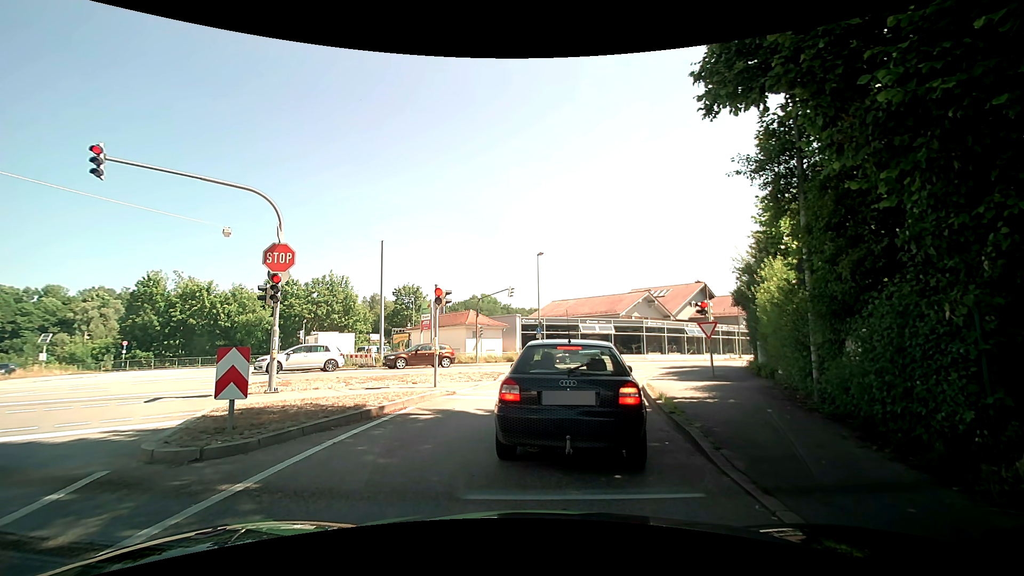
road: tertiary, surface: asphalt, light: Day
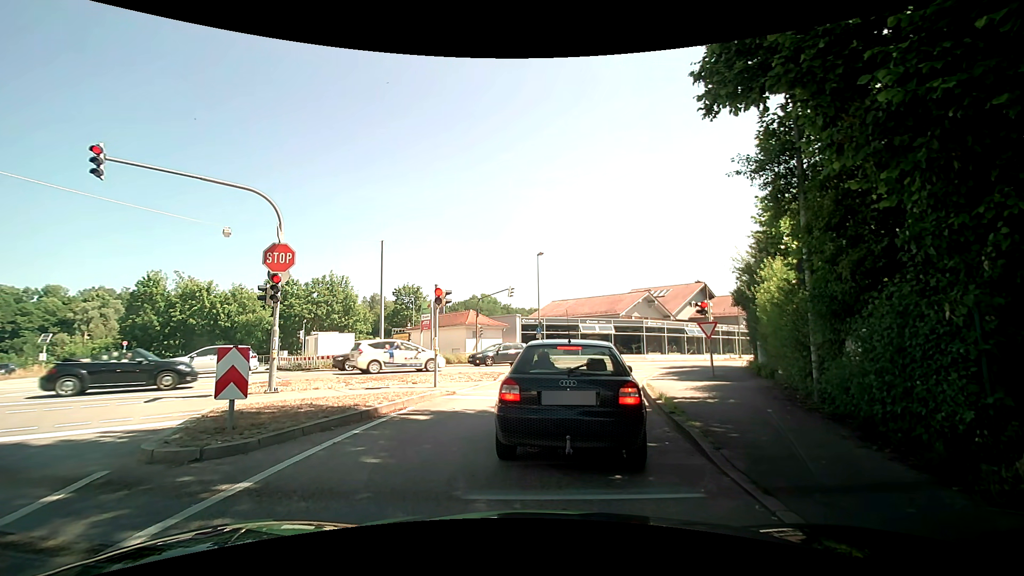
(0.0, 0.0) m; 0°
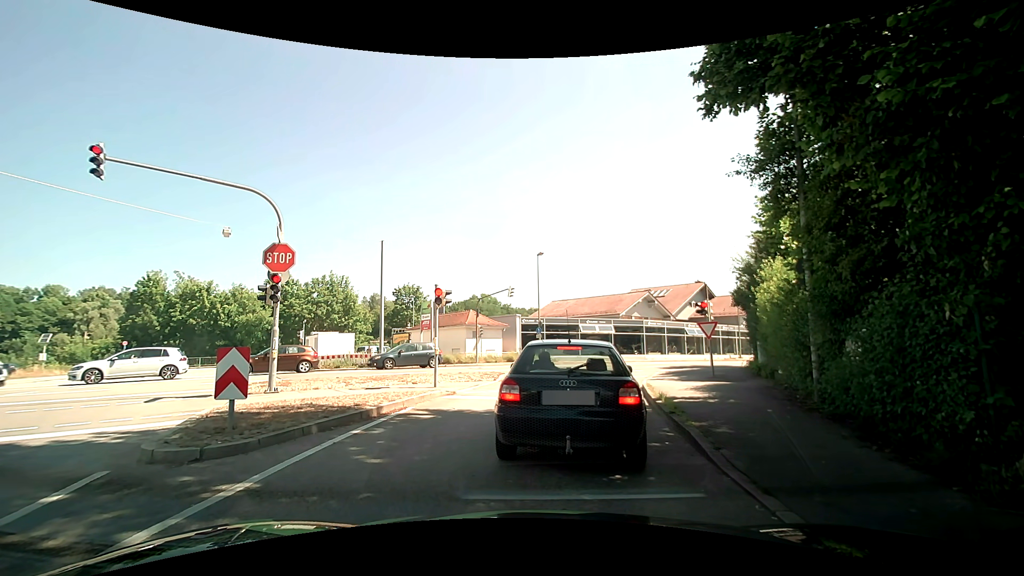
(0.0, 0.0) m; 0°
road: tertiary_link
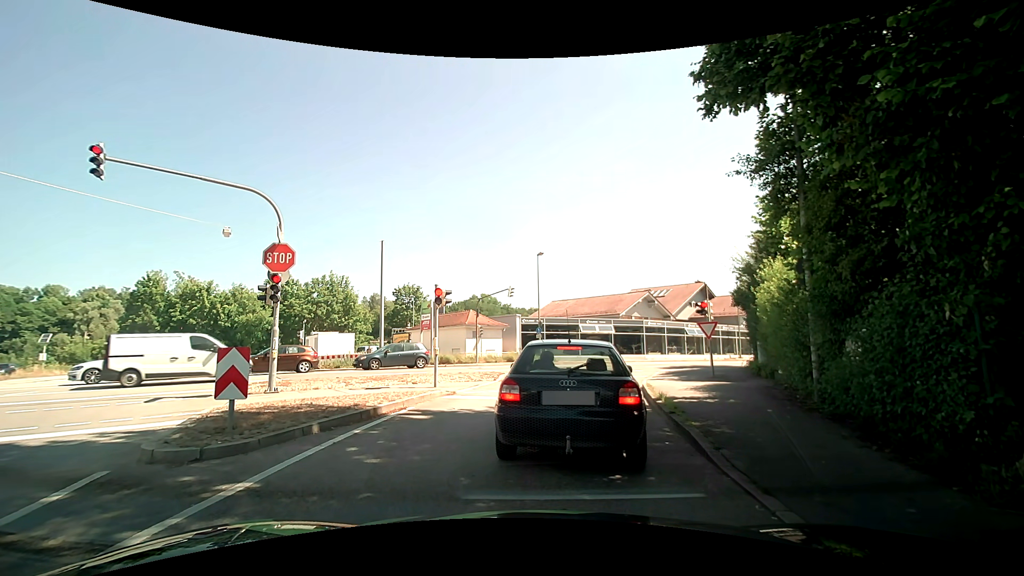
(0.0, 0.0) m; 0°
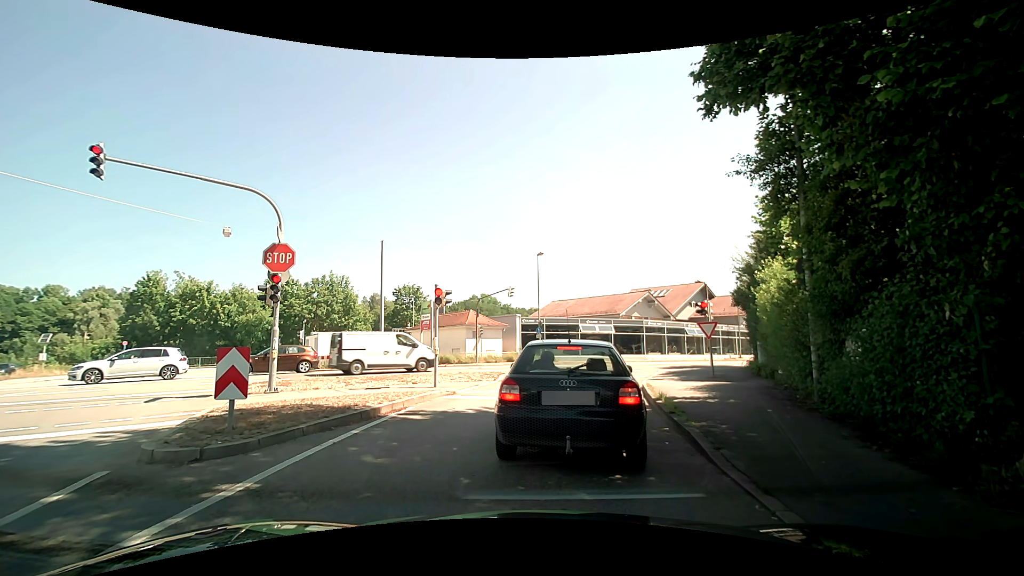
(0.0, 0.0) m; 0°
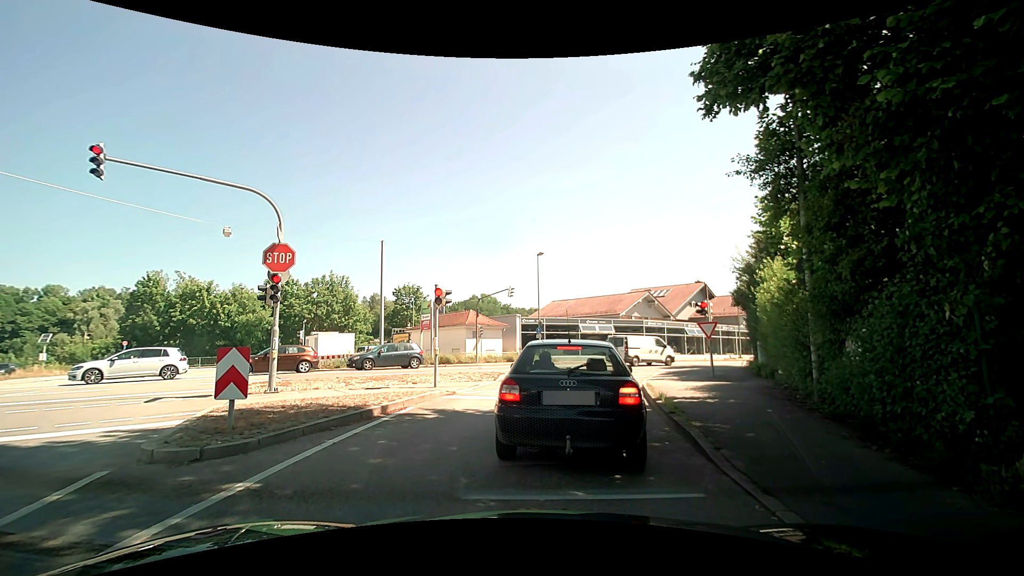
(0.0, 0.0) m; 0°
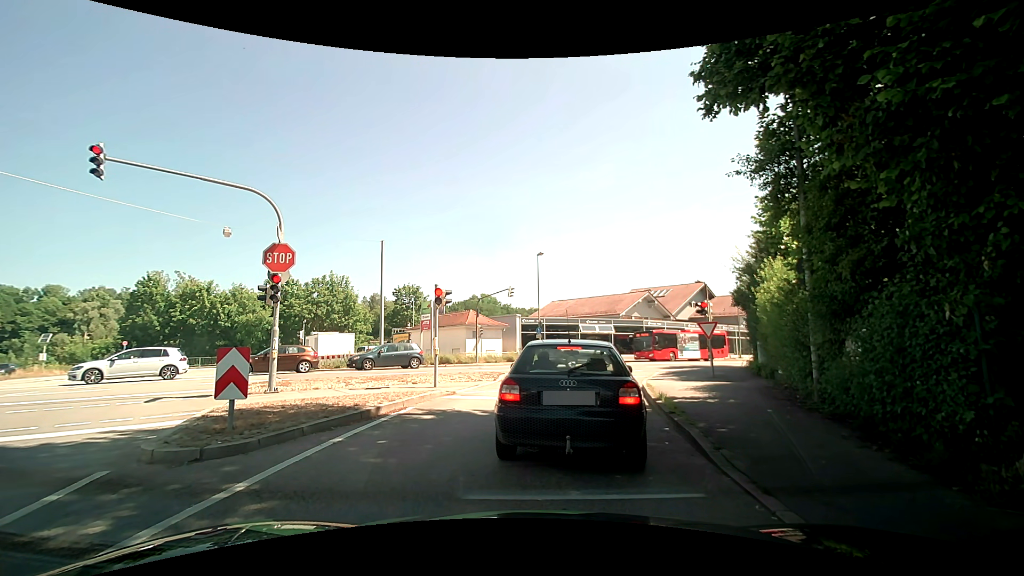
(0.0, 0.0) m; 0°
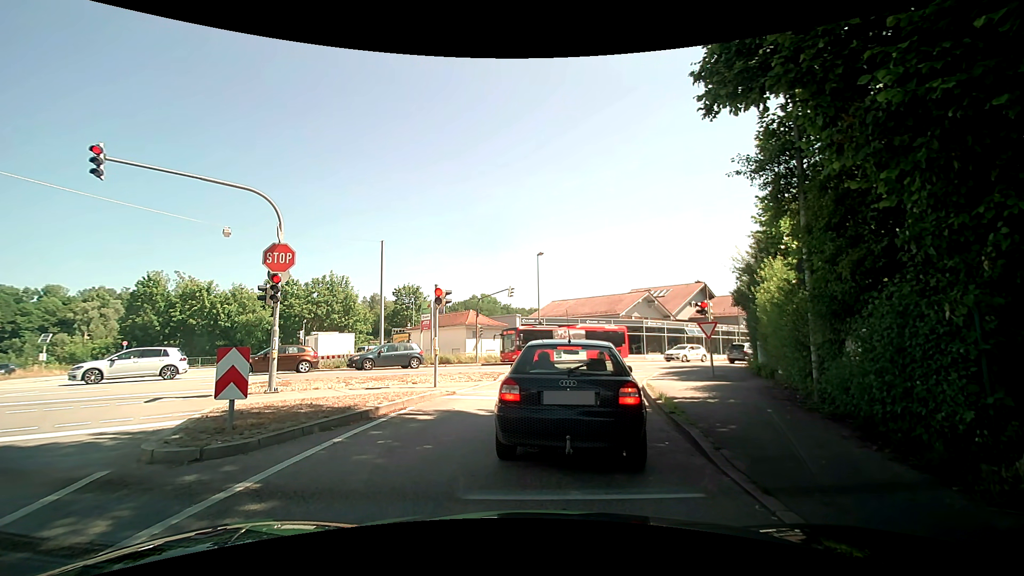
(0.0, 0.0) m; 0°
